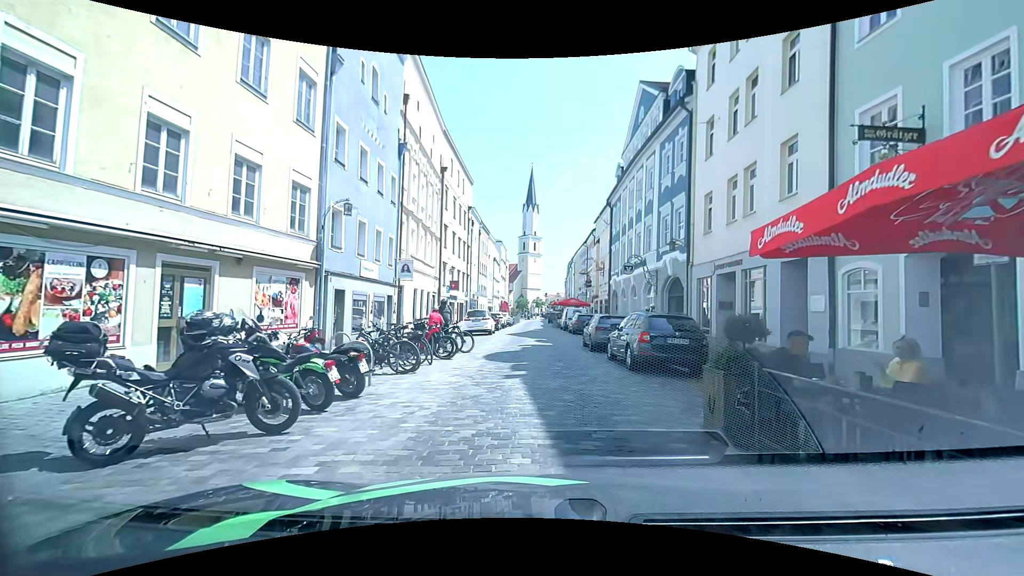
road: residential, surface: sett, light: Day
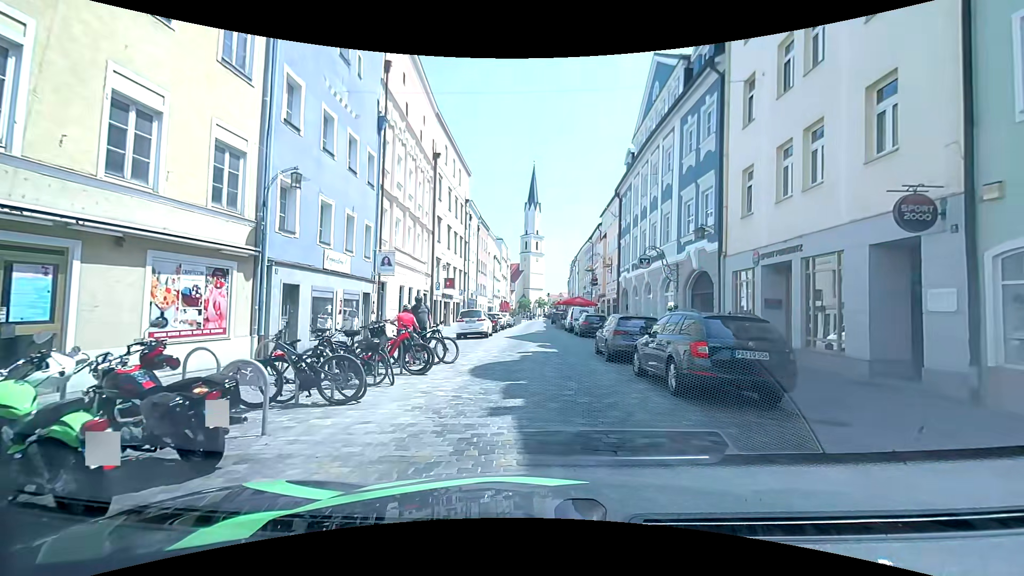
(0.0, +3.7) m; +1°
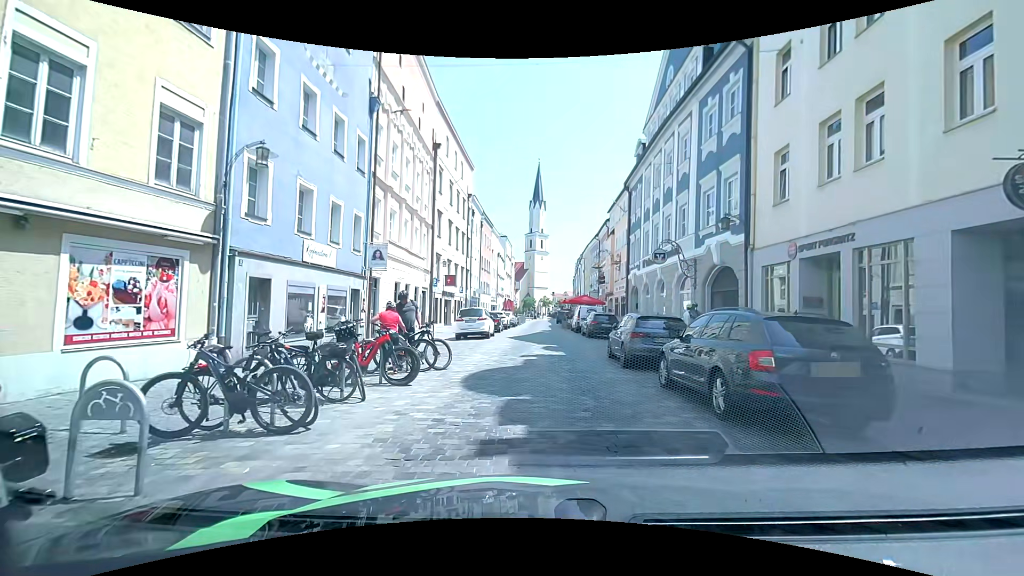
(0.0, +1.9) m; -2°
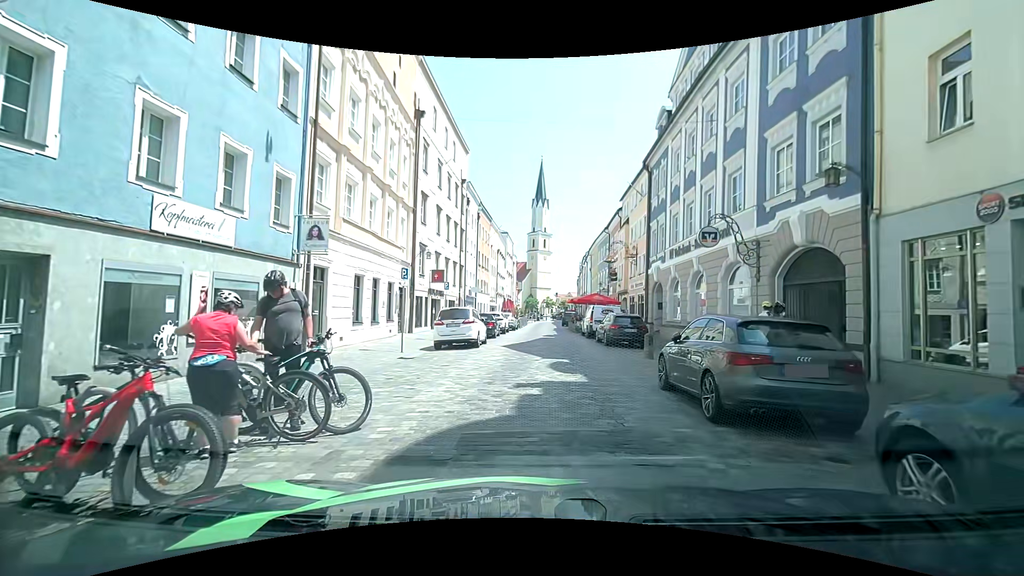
(0.0, +6.1) m; -1°
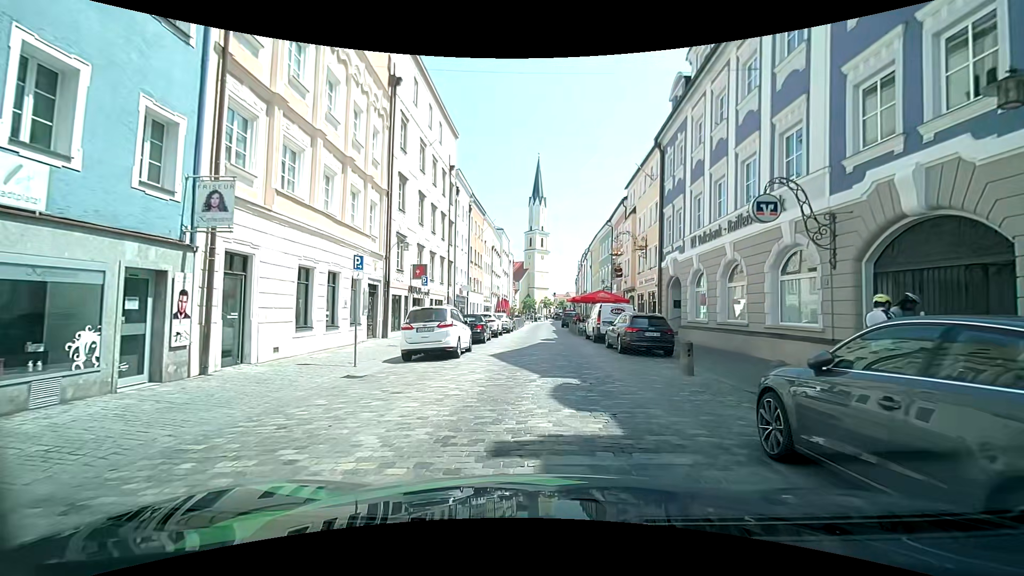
(+0.1, +4.4) m; +1°
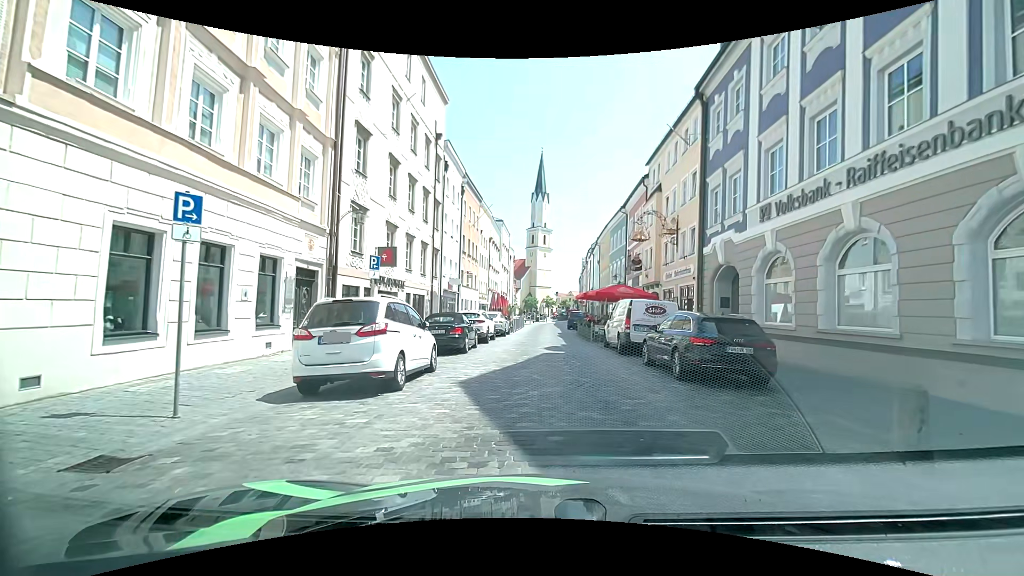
(0.0, +6.9) m; 0°
